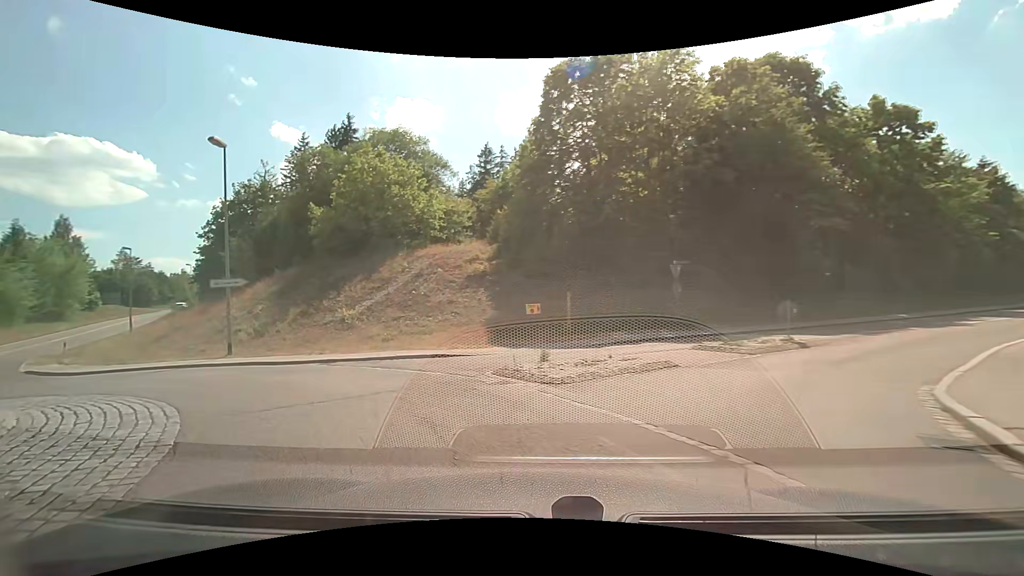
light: Day
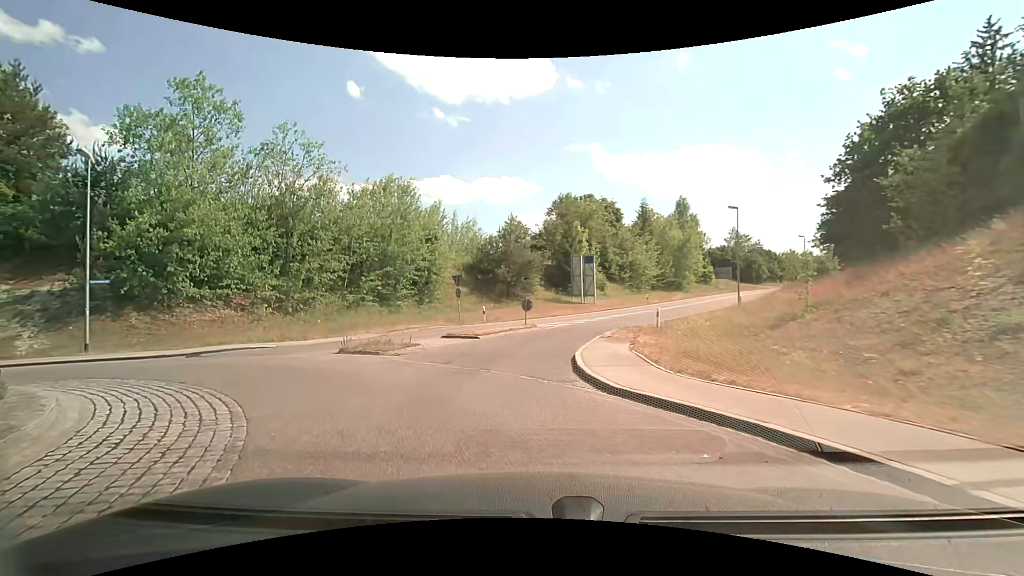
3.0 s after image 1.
(-9.4, +14.4) m; -62°
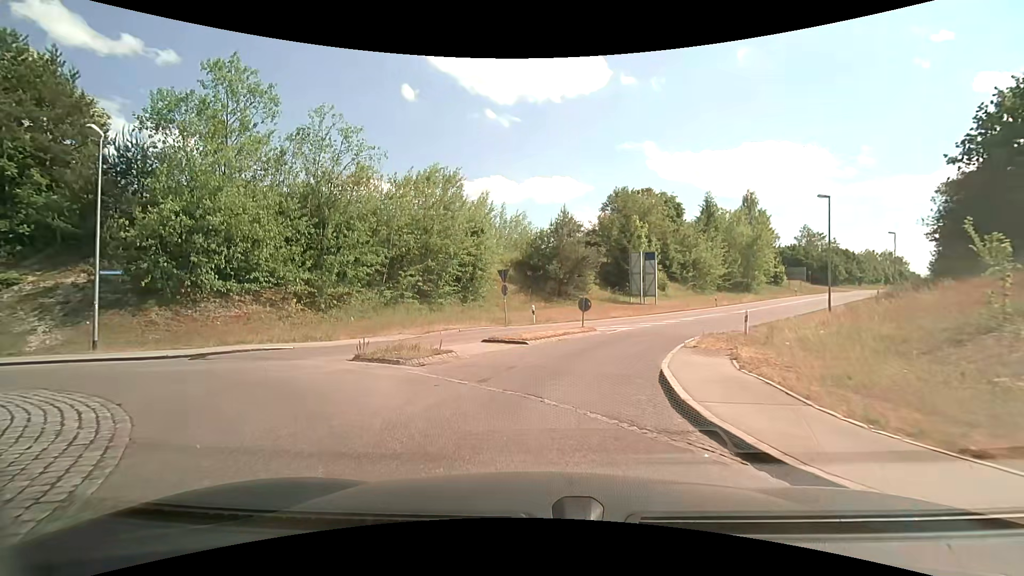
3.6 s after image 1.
(-0.2, +3.6) m; -6°
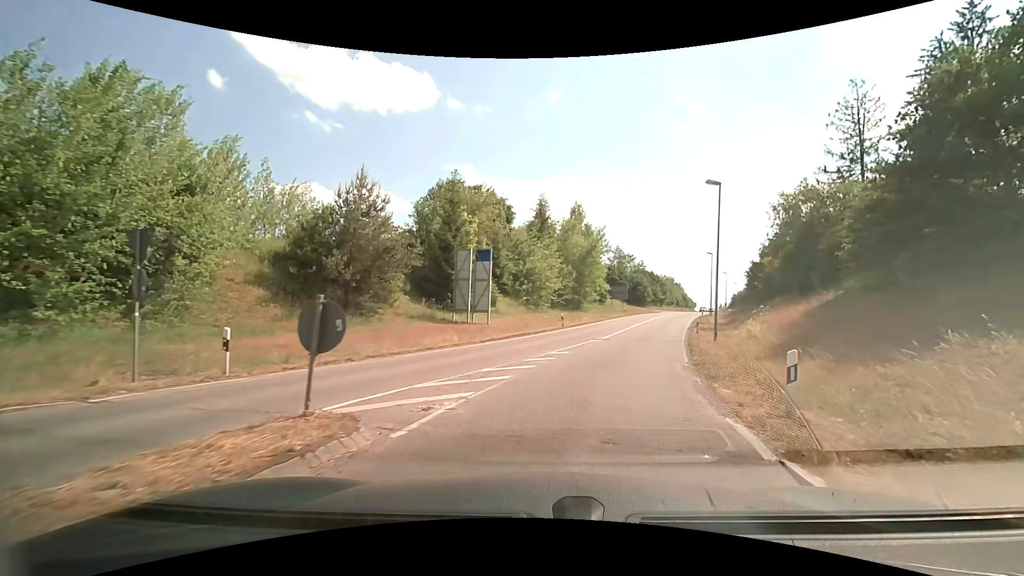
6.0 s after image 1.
(+1.7, +15.3) m; +21°
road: unclassified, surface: asphalt
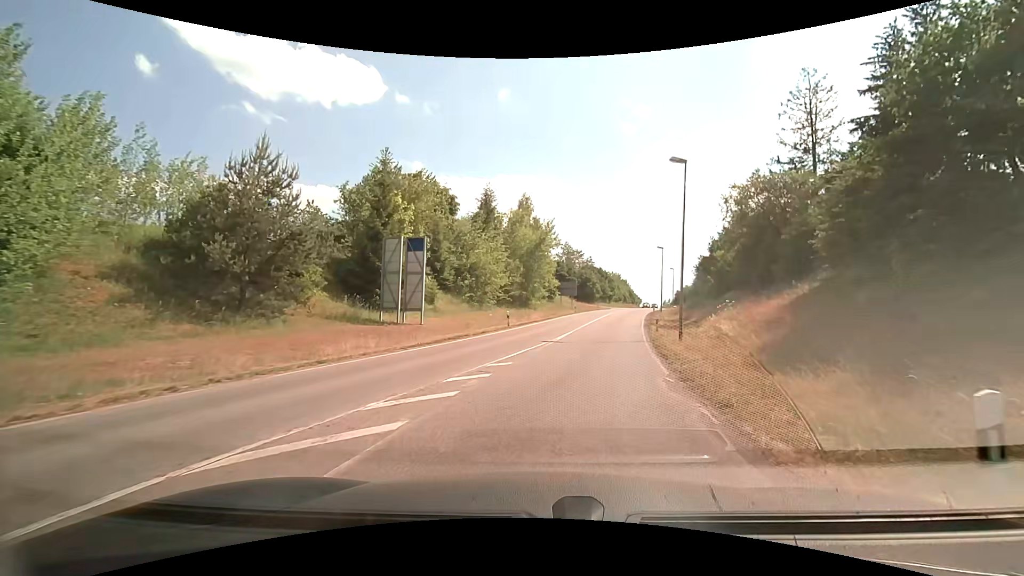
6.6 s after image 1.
(+0.2, +4.4) m; +6°
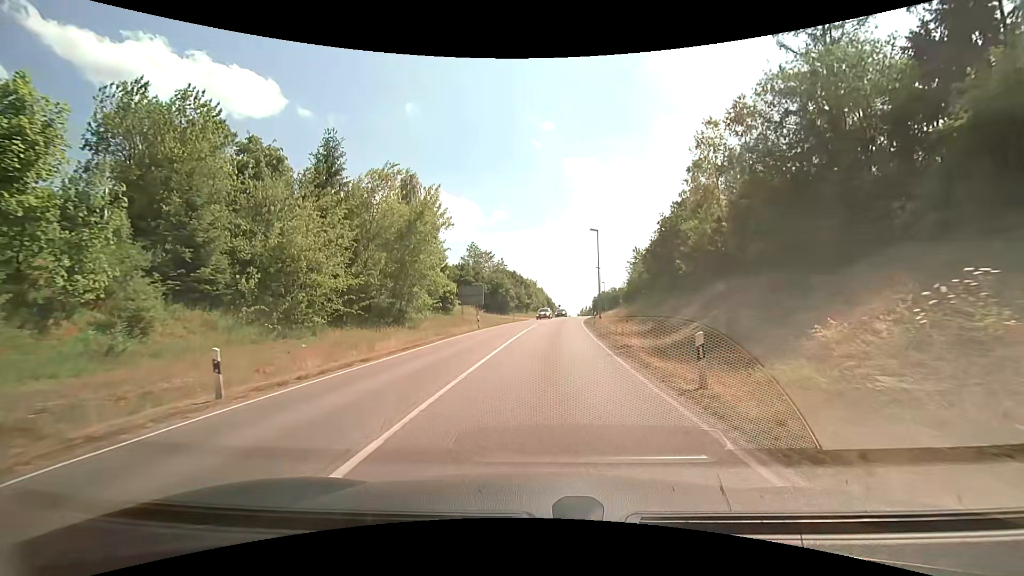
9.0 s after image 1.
(+2.4, +21.5) m; +9°
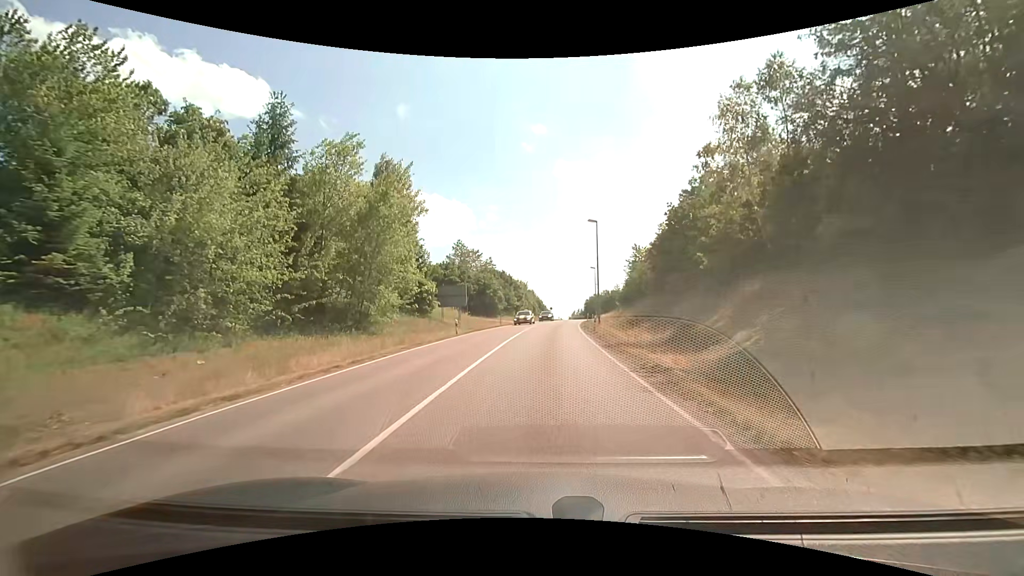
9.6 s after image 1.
(+0.1, +6.4) m; +1°
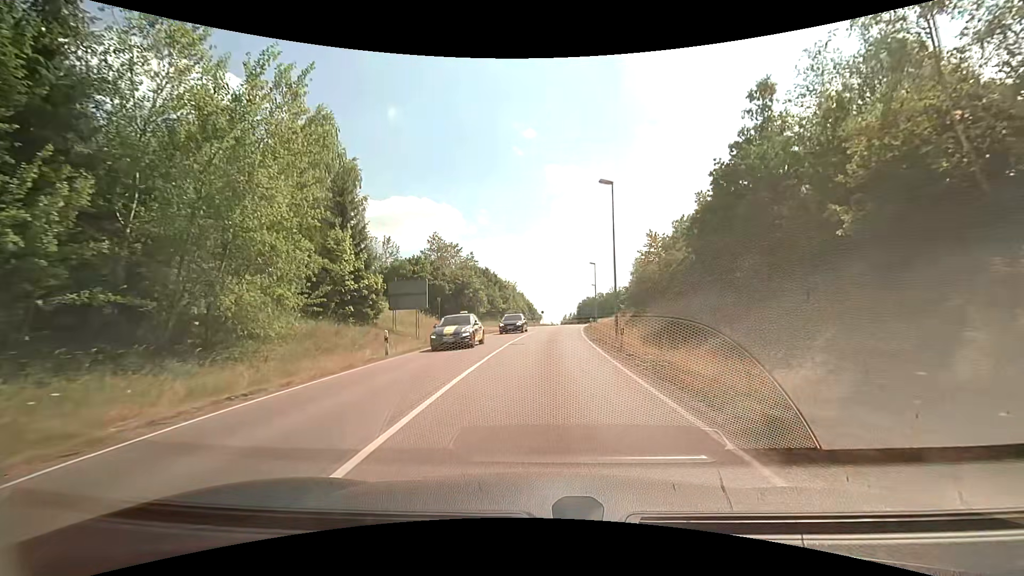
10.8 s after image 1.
(+0.2, +13.6) m; +1°
(0, +10) (0, +20) (+1, +30) (+1, +40) (+2, +50) (+3, +60) (+4, +70) (+5, +80) (+6, +90) (+7, +100) m
